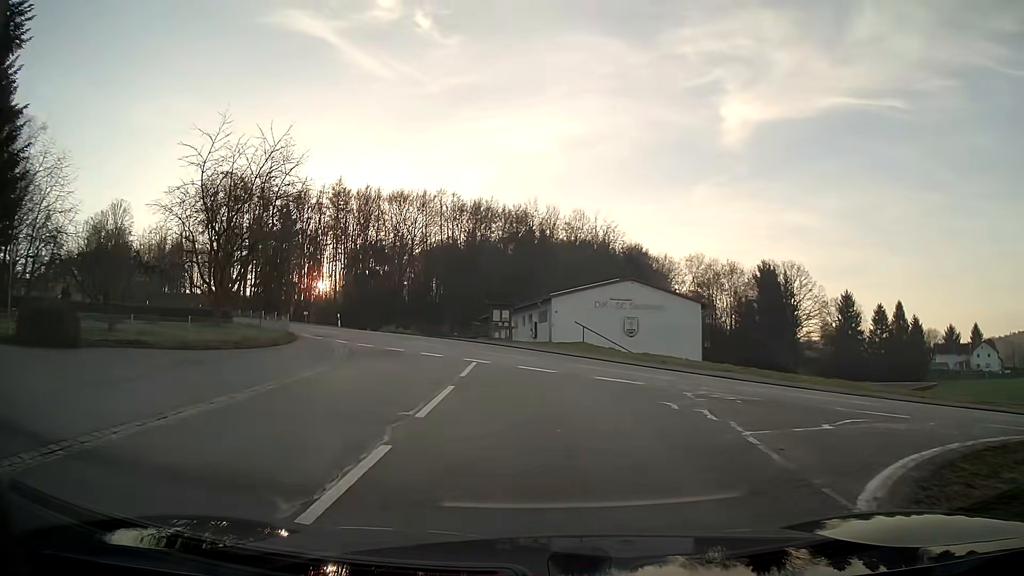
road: tertiary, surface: asphalt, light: Day
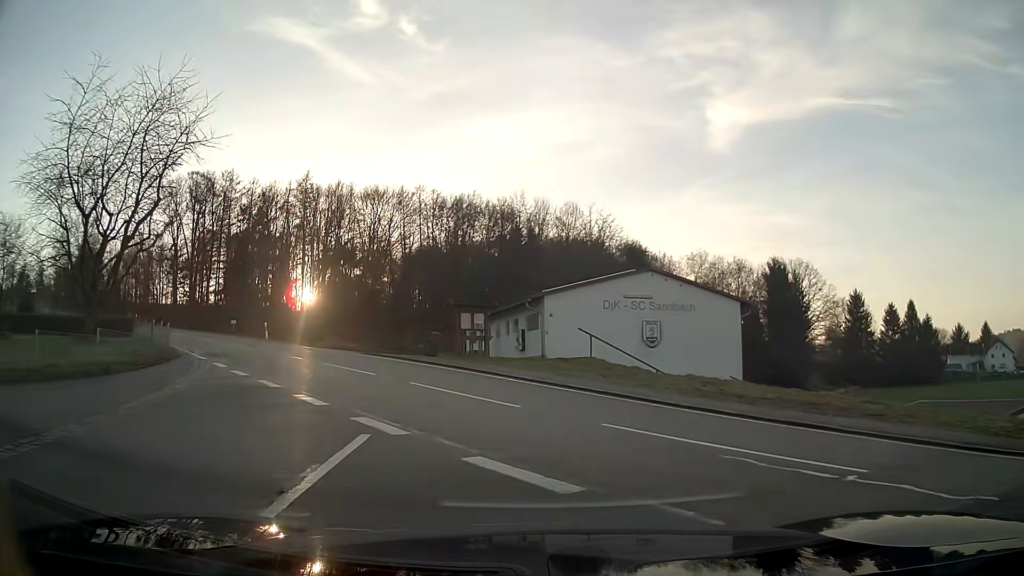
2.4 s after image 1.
(+0.1, +11.5) m; +1°
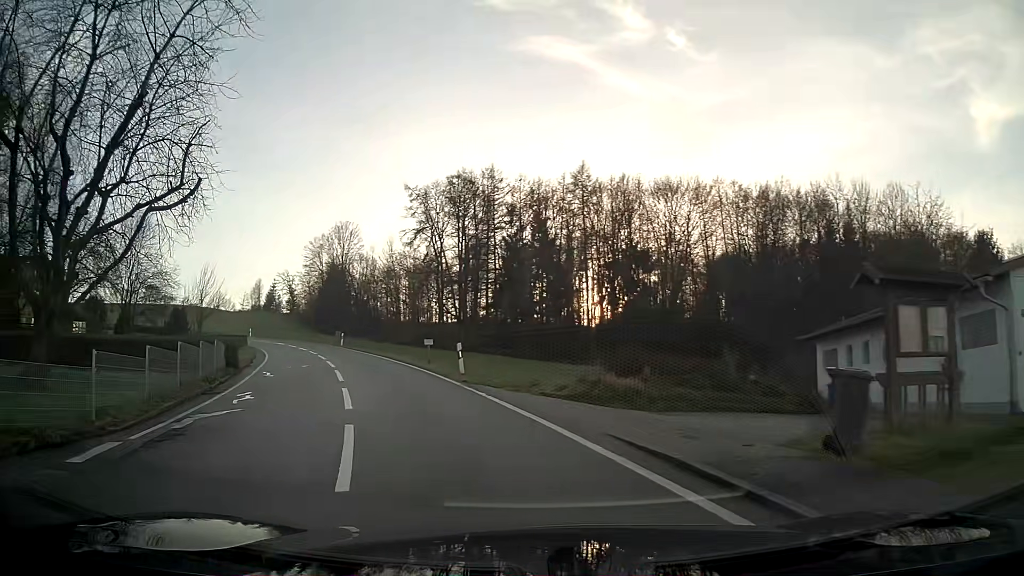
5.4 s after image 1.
(-4.0, +17.3) m; -29°
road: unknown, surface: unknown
